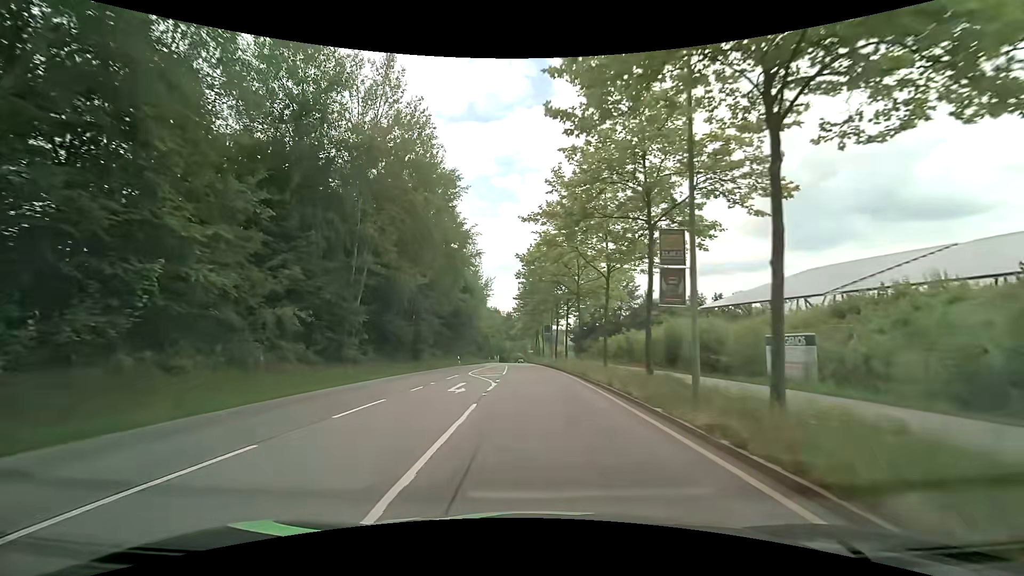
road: secondary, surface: asphalt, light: Day
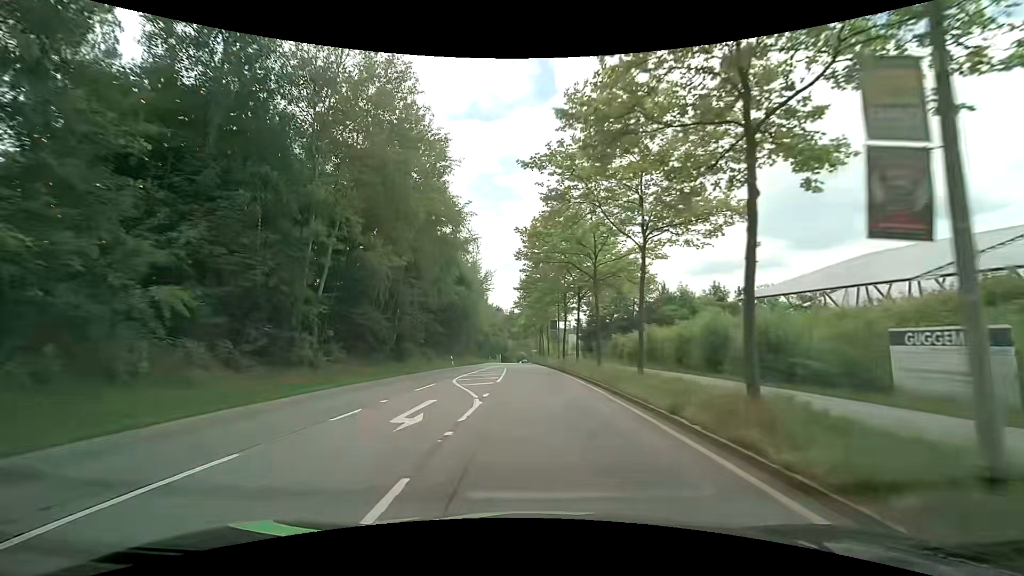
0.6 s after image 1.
(0.0, +7.0) m; -1°
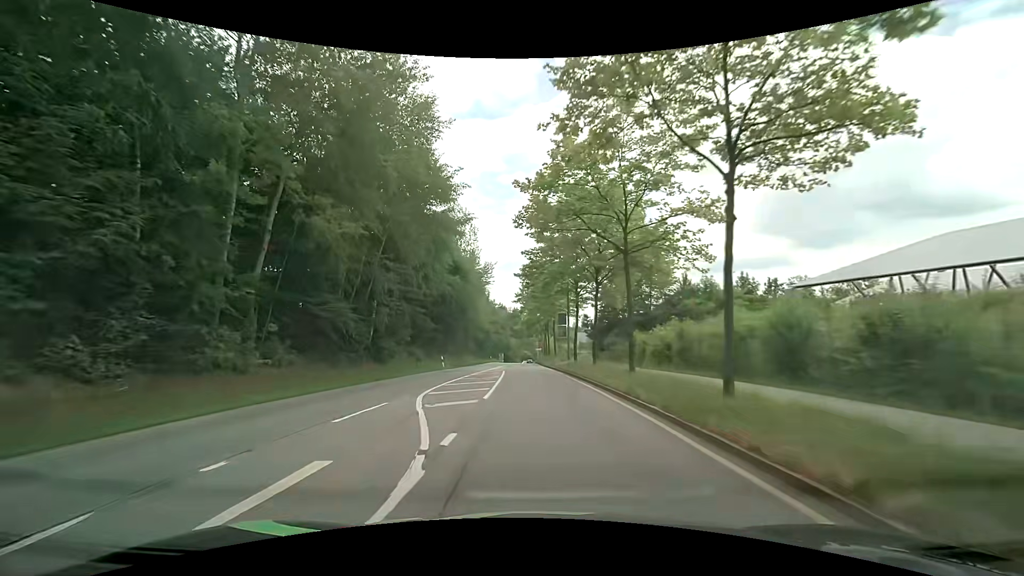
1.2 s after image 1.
(0.0, +7.1) m; +1°
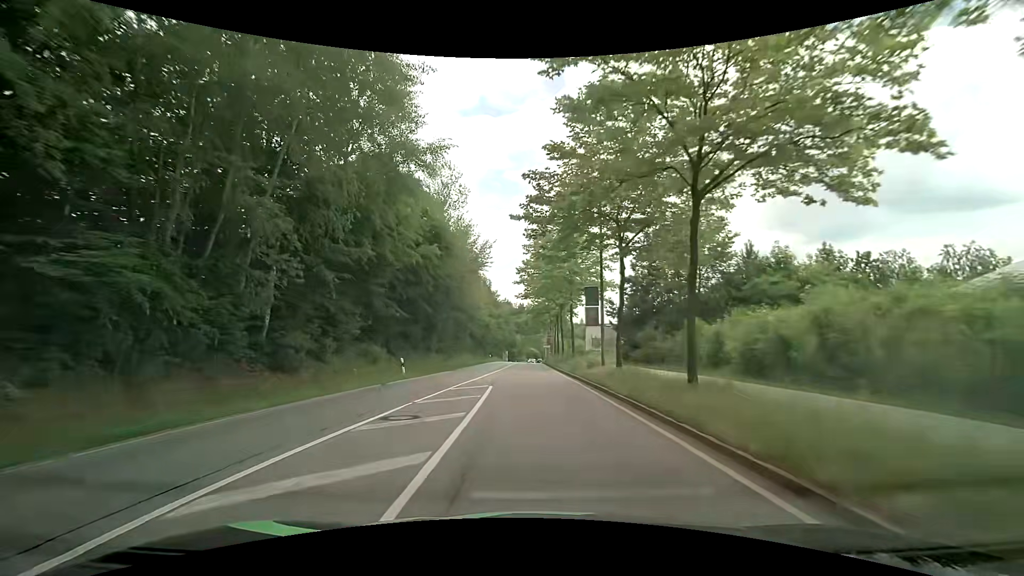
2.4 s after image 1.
(-0.3, +14.6) m; -2°
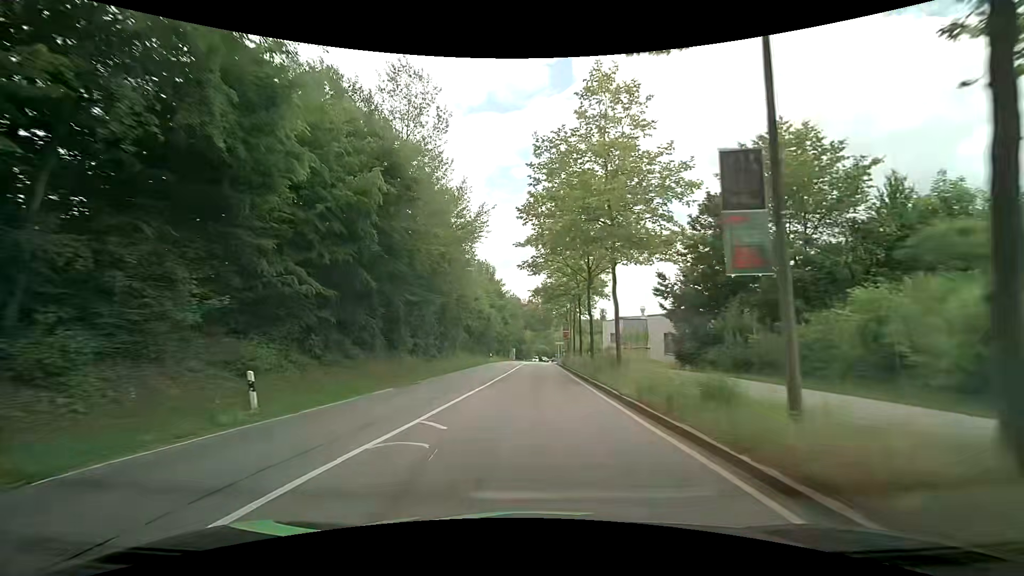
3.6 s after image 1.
(0.0, +15.1) m; -1°
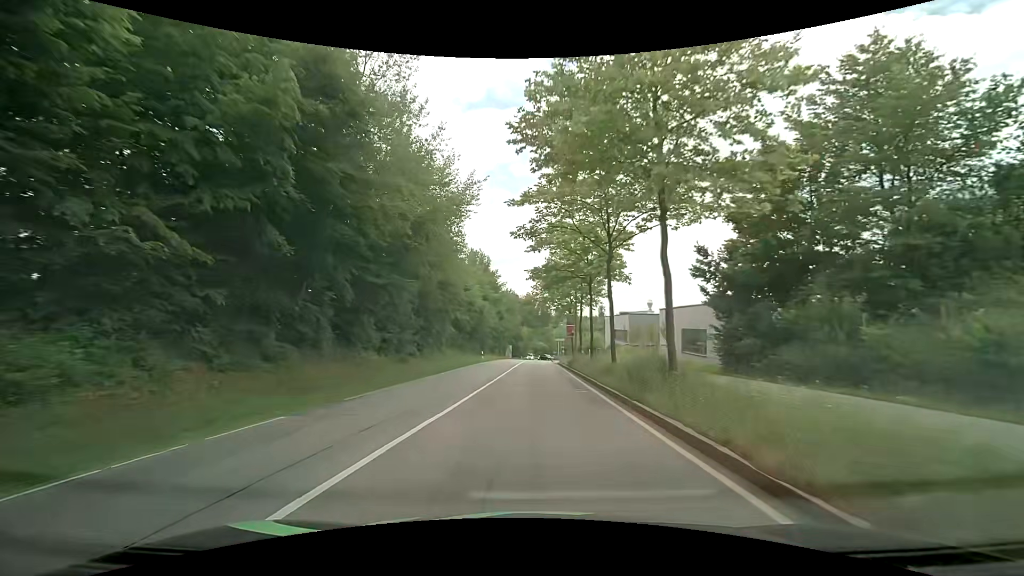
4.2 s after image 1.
(0.0, +7.7) m; 0°
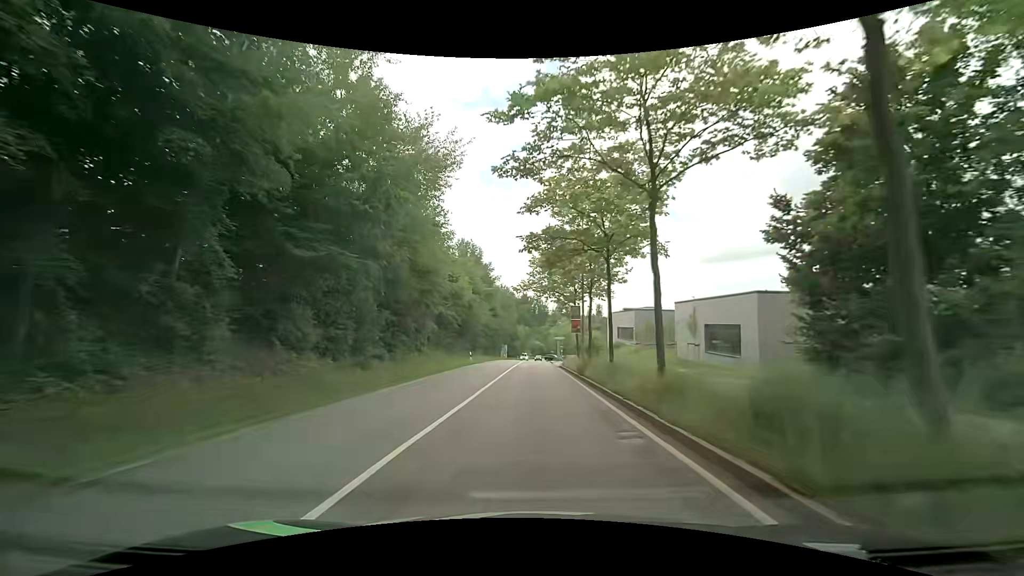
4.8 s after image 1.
(0.0, +7.9) m; 0°
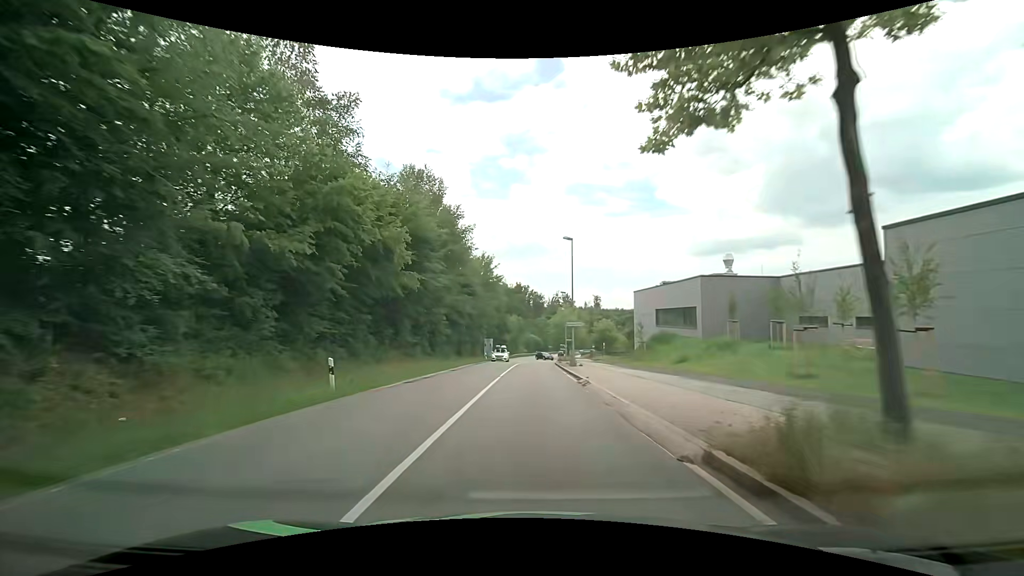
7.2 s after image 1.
(0.0, +31.5) m; 0°
(0, +10) (0, +20) (0, +30) (+1, +40) (+1, +50) (+2, +60) (+2, +70) (+3, +80) (+4, +90) (+4, +100) m
